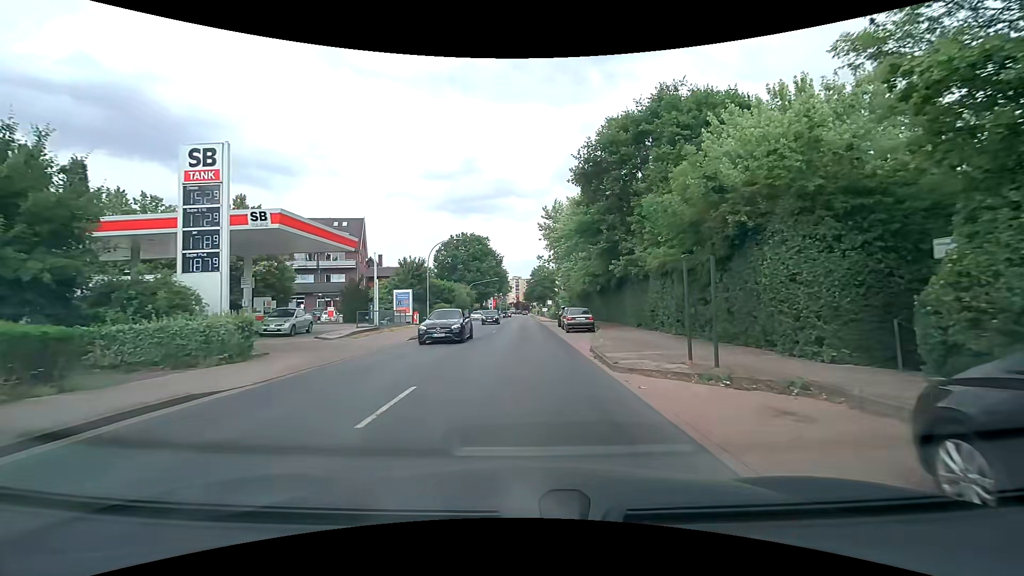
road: secondary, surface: asphalt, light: Day
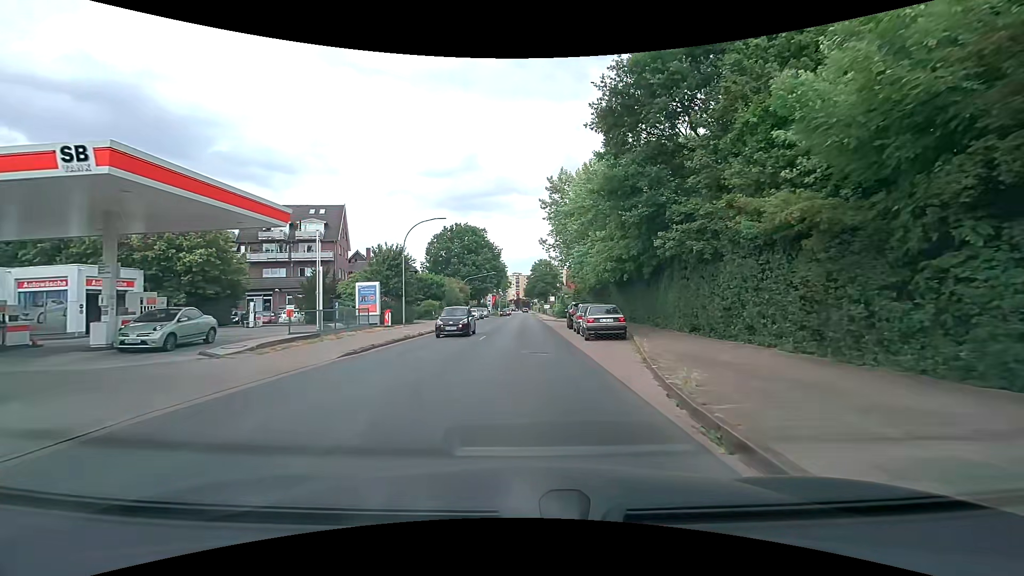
(+0.1, +9.0) m; 0°
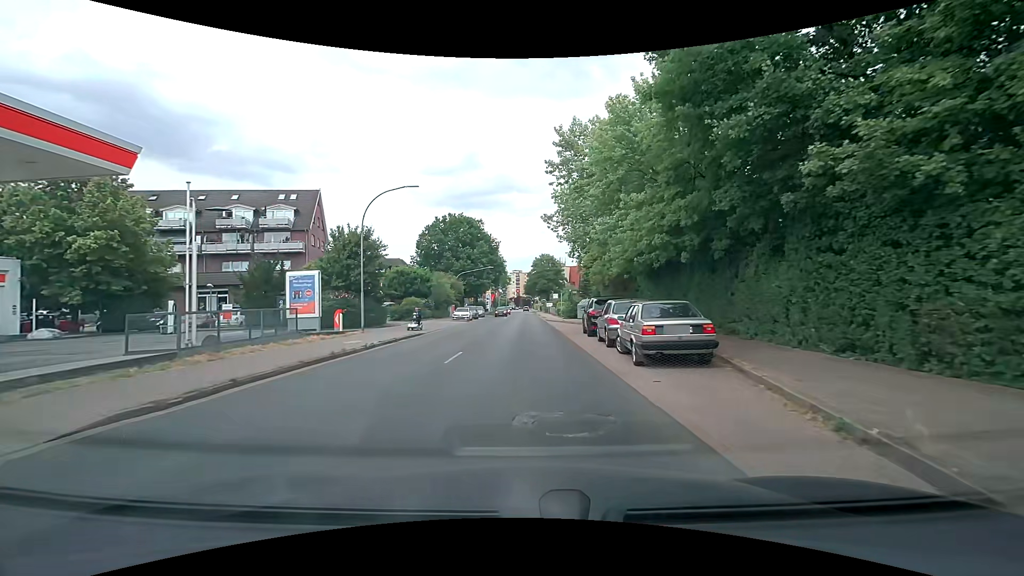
(0.0, +9.1) m; -1°
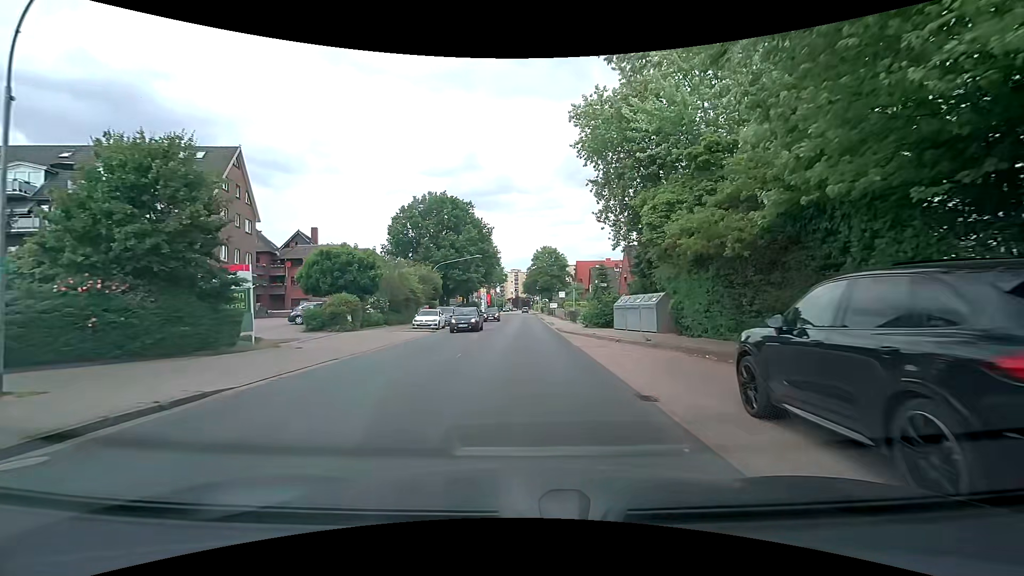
(+0.2, +18.2) m; +1°
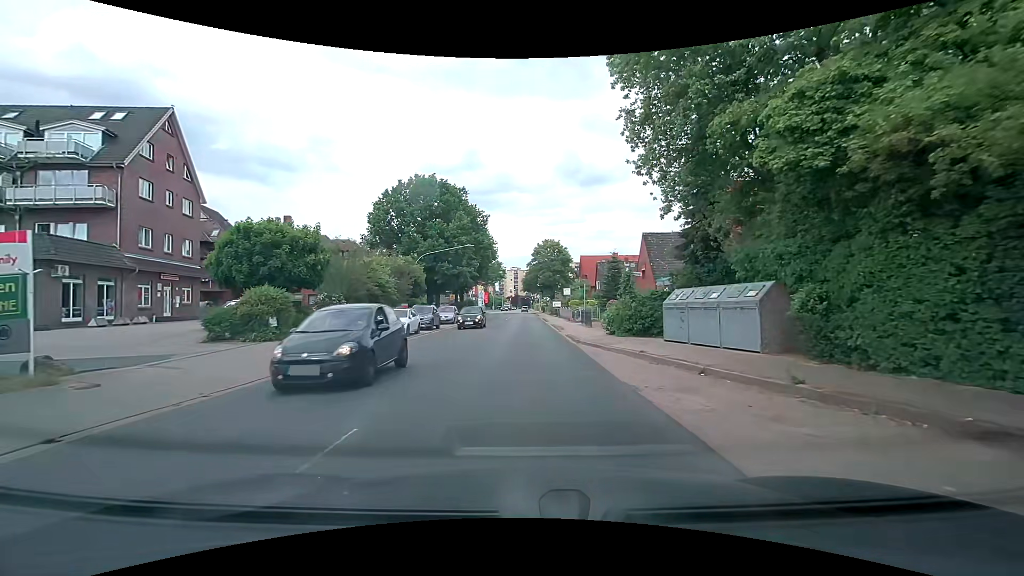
(0.0, +9.0) m; +1°
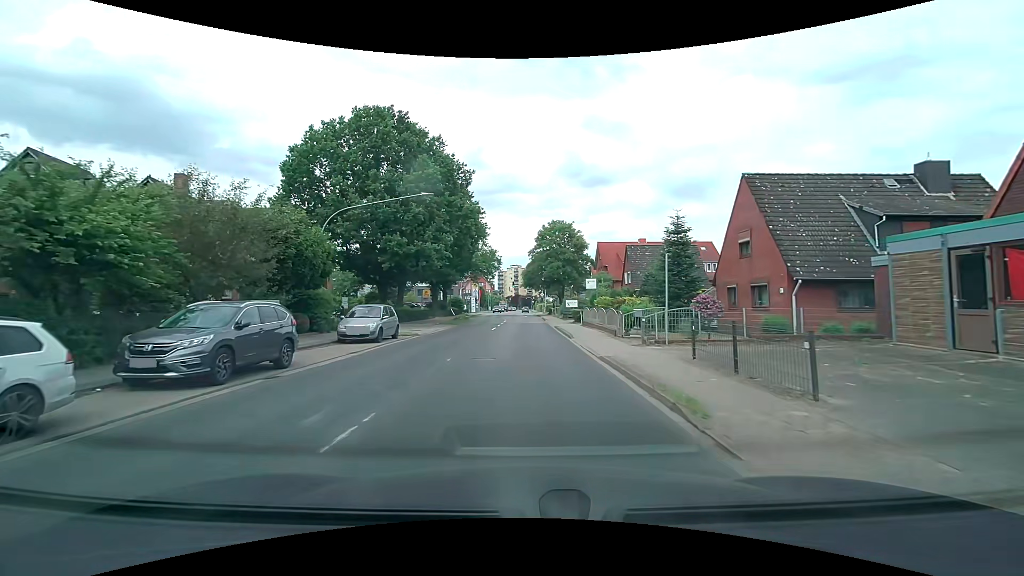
(-0.3, +22.4) m; -1°
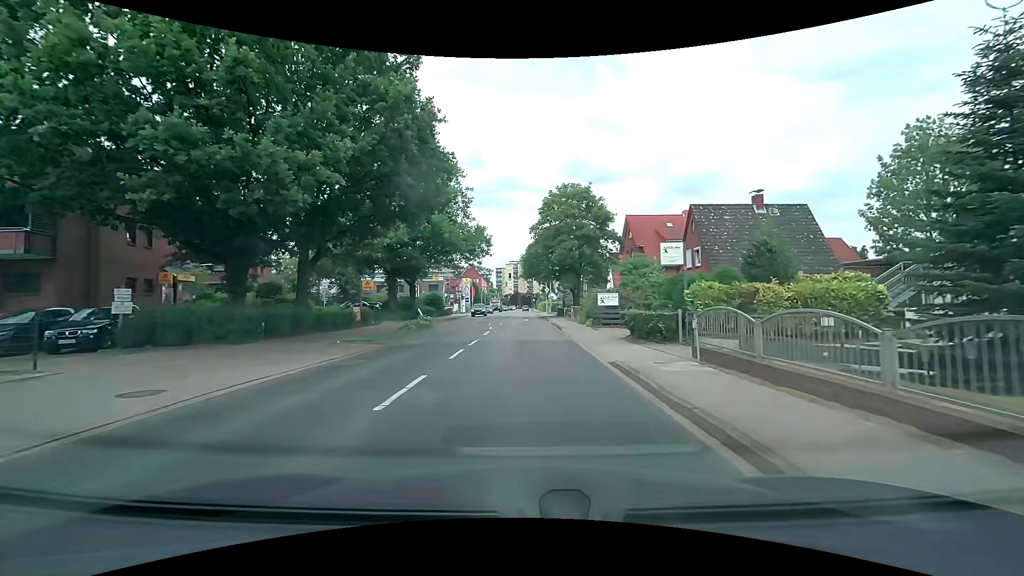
(0.0, +22.4) m; 0°
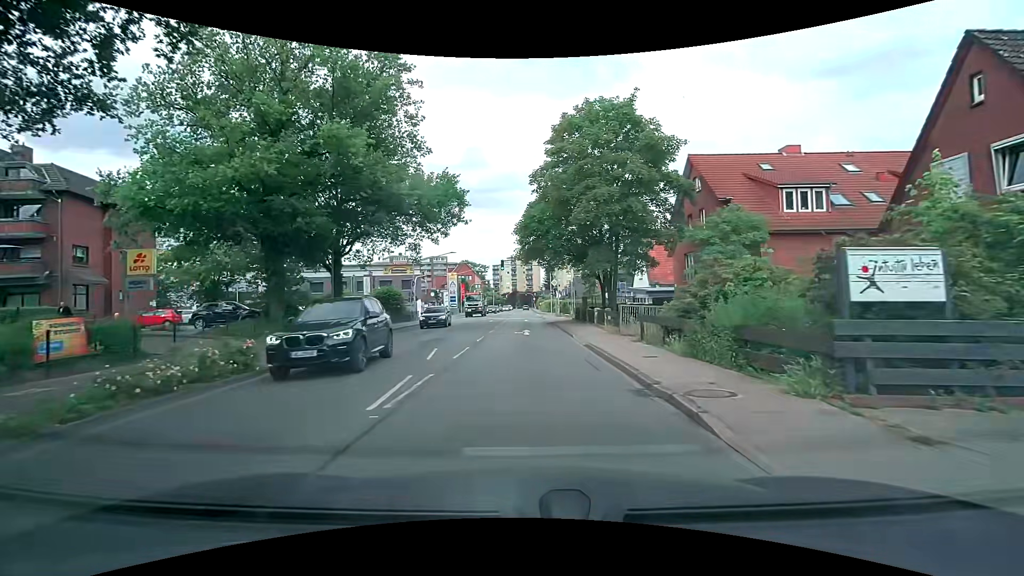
(+0.1, +22.3) m; 0°
(0, +10) (0, +20) (0, +30) (0, +40) (0, +50) (0, +60) (0, +70) (0, +80) (0, +90) (0, +100) m
